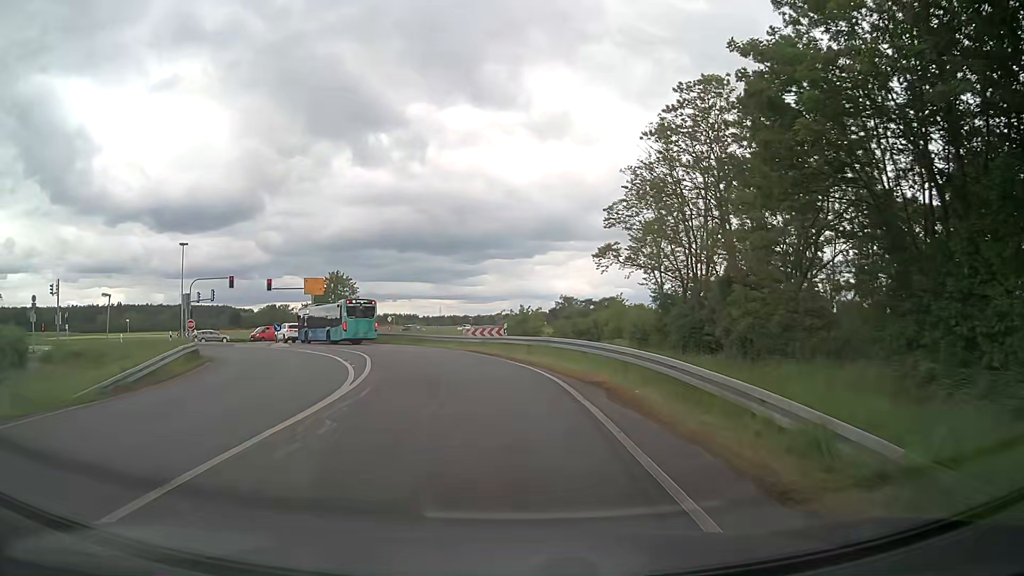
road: tertiary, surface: asphalt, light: Day
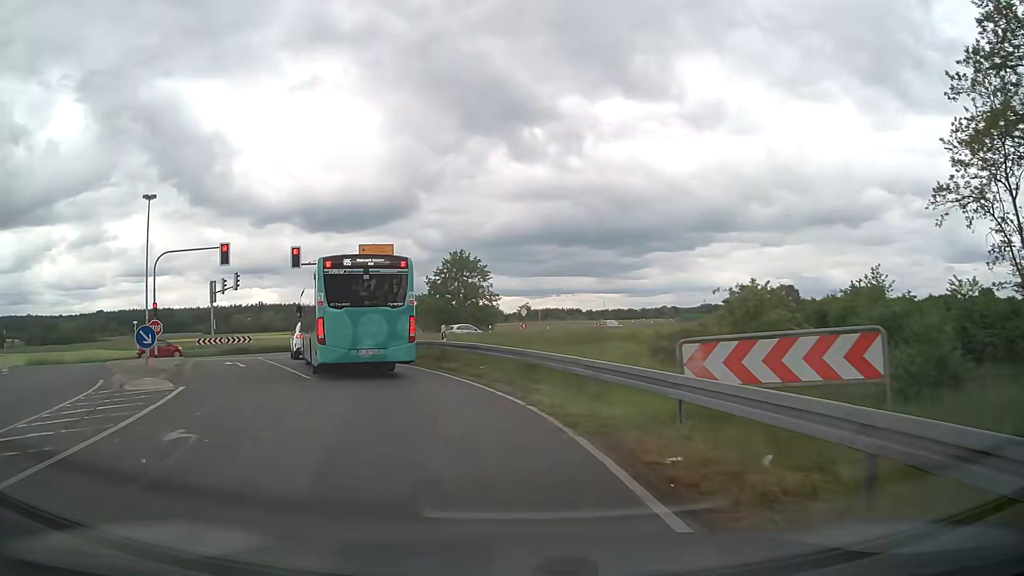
(-2.6, +29.5) m; -14°
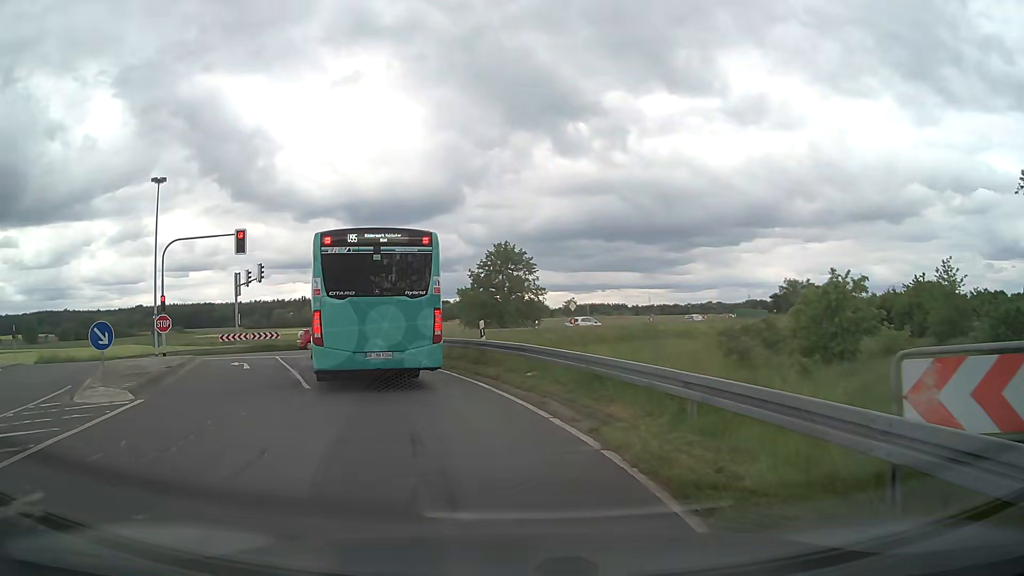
(-0.1, +3.9) m; -3°
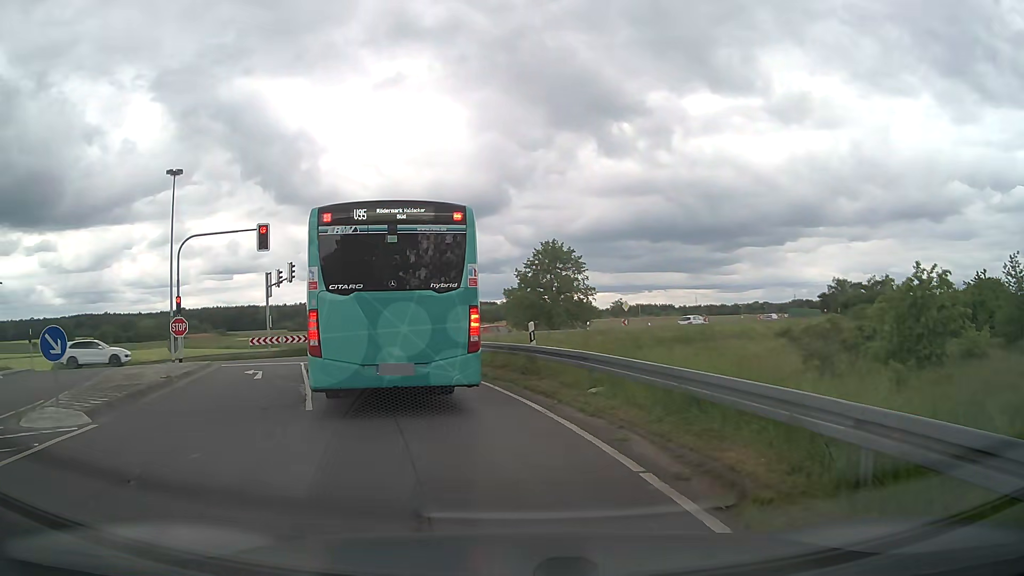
(-0.1, +3.0) m; -4°
